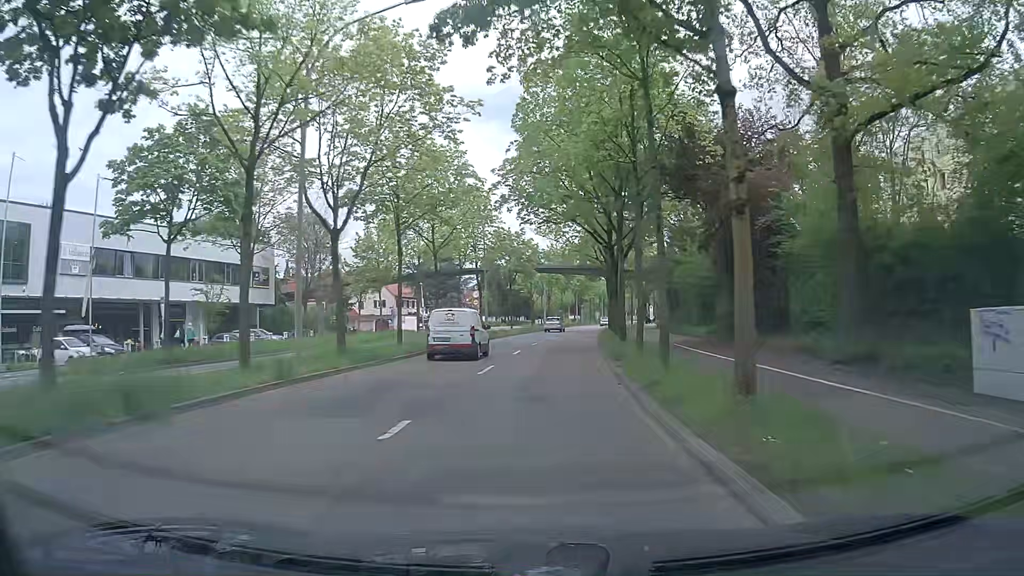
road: primary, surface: asphalt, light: Day
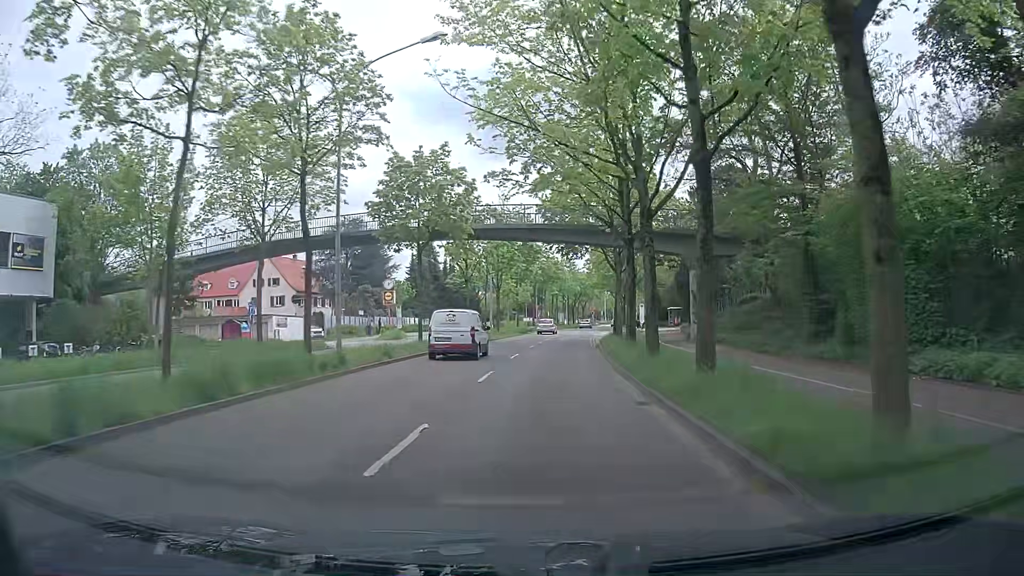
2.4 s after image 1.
(+1.0, +28.8) m; +4°
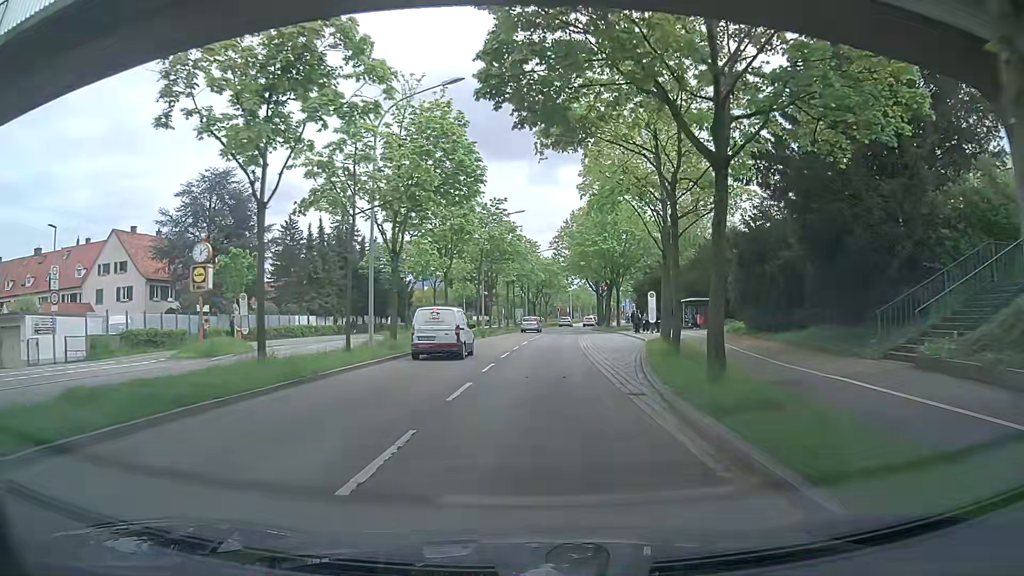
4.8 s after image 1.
(+0.9, +27.7) m; +4°
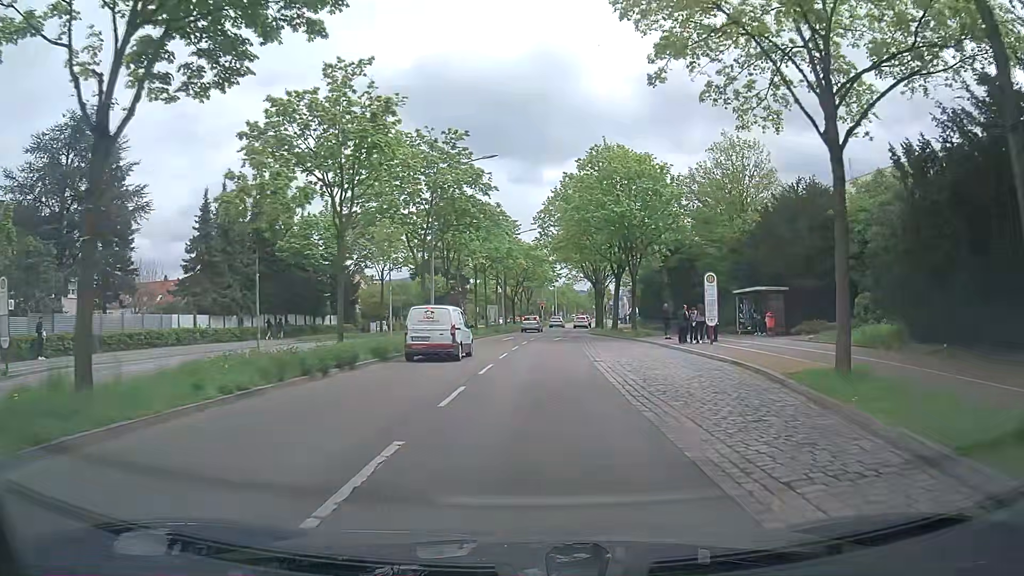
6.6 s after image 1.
(+0.1, +18.6) m; +1°
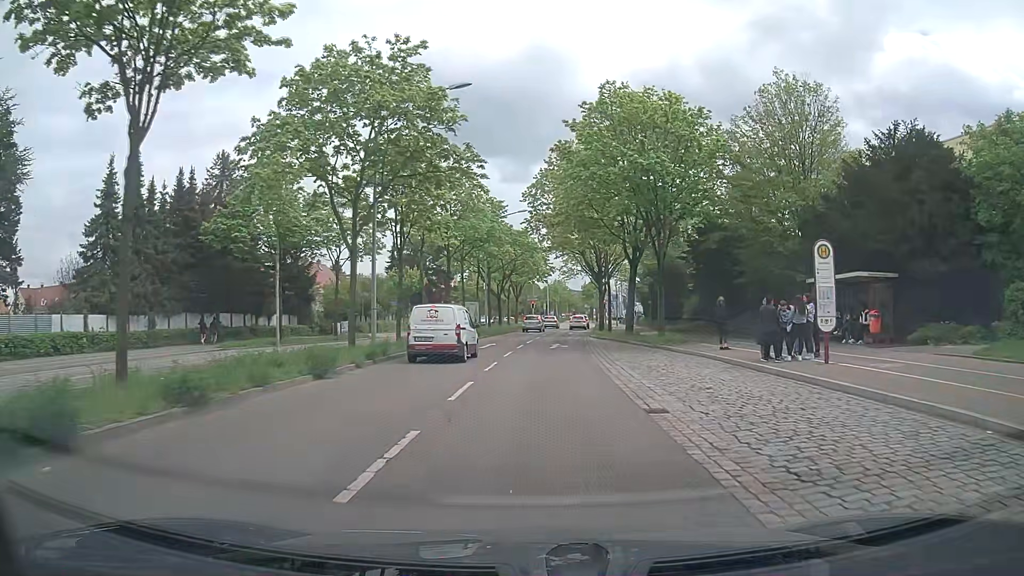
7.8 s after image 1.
(+0.2, +11.2) m; +2°
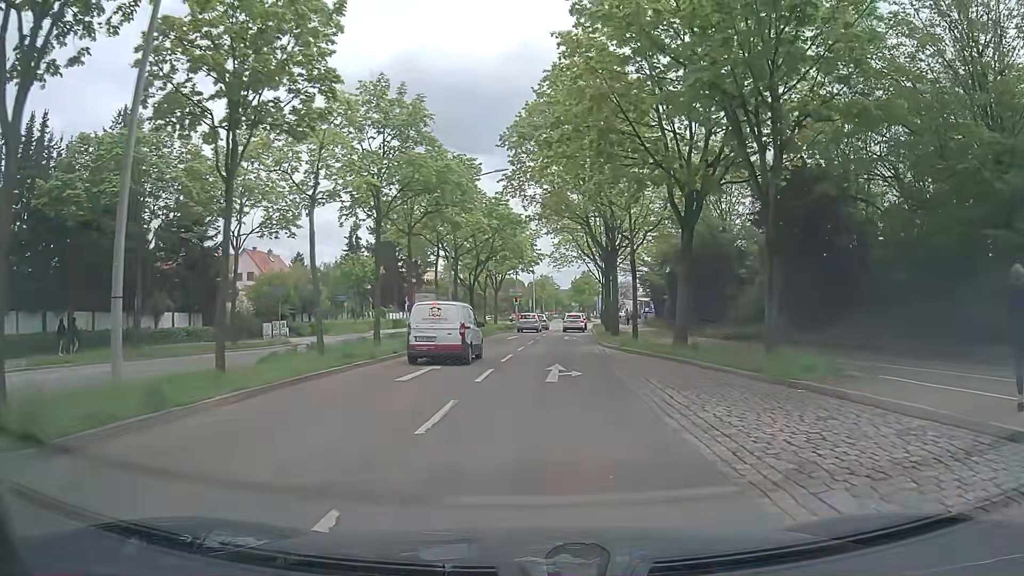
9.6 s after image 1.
(0.0, +15.1) m; 0°
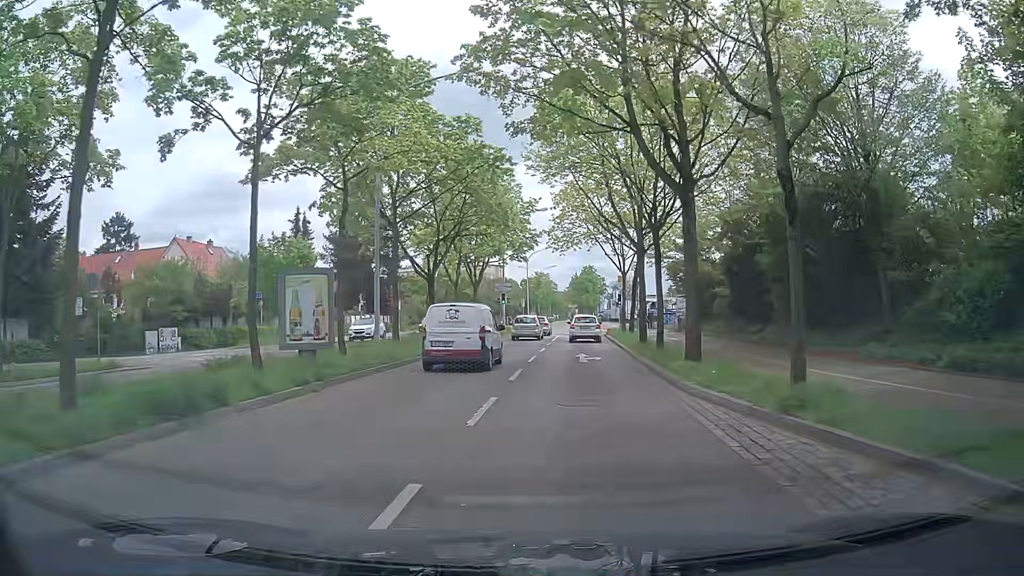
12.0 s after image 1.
(+0.3, +17.0) m; 0°
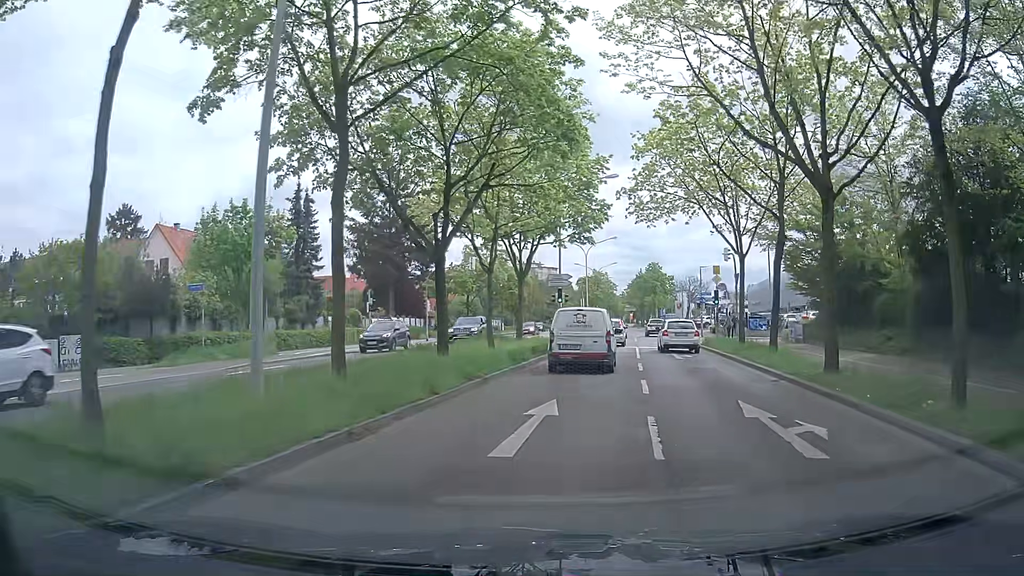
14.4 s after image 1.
(-0.6, +13.7) m; -4°
(0, +10) (+1, +20) (+3, +30) (+4, +40) (+6, +50) (+8, +59) (+9, +69) (+11, +79) (+12, +89) (+13, +99) m
